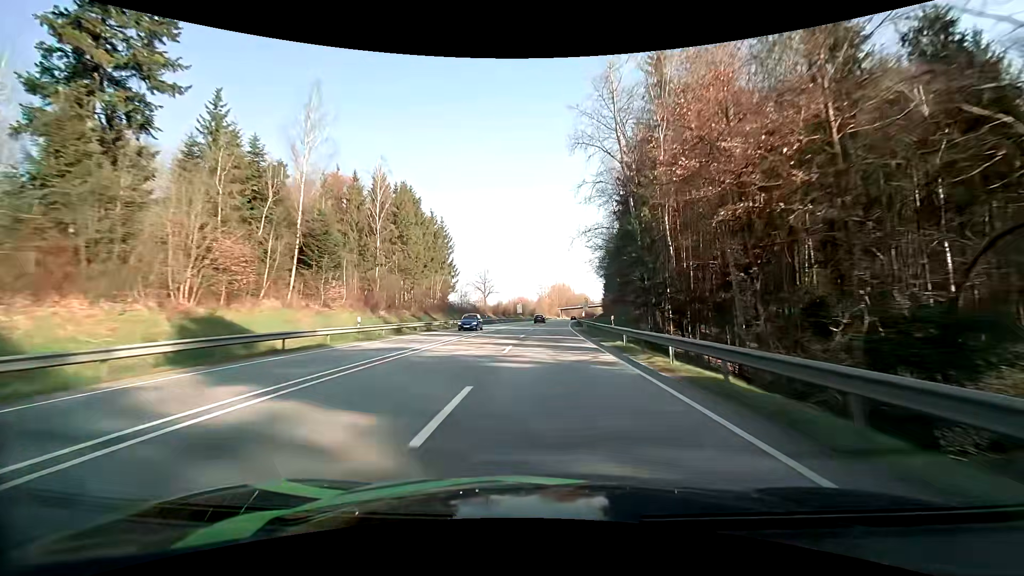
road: primary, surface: asphalt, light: Day
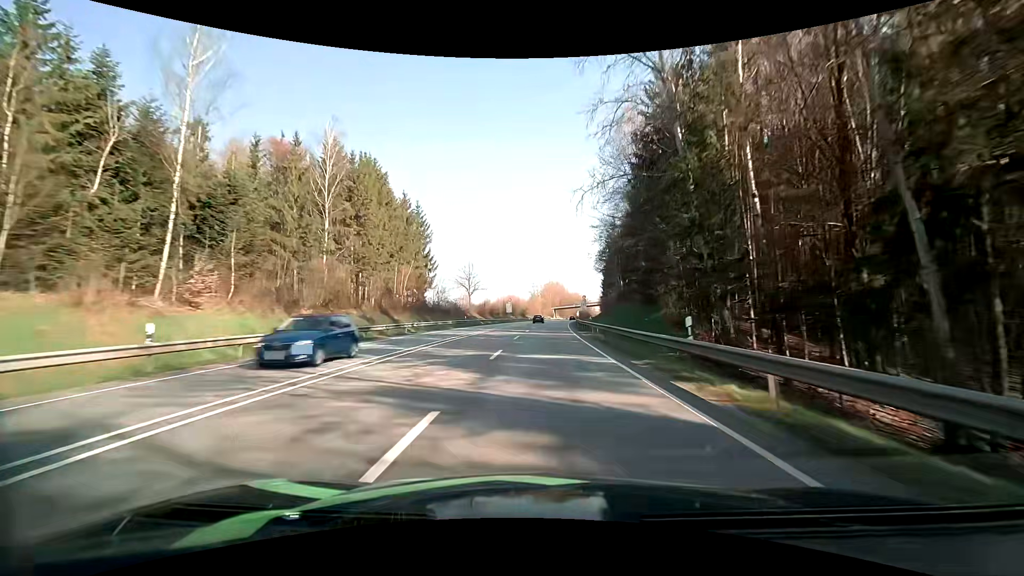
(+0.1, +14.5) m; +1°
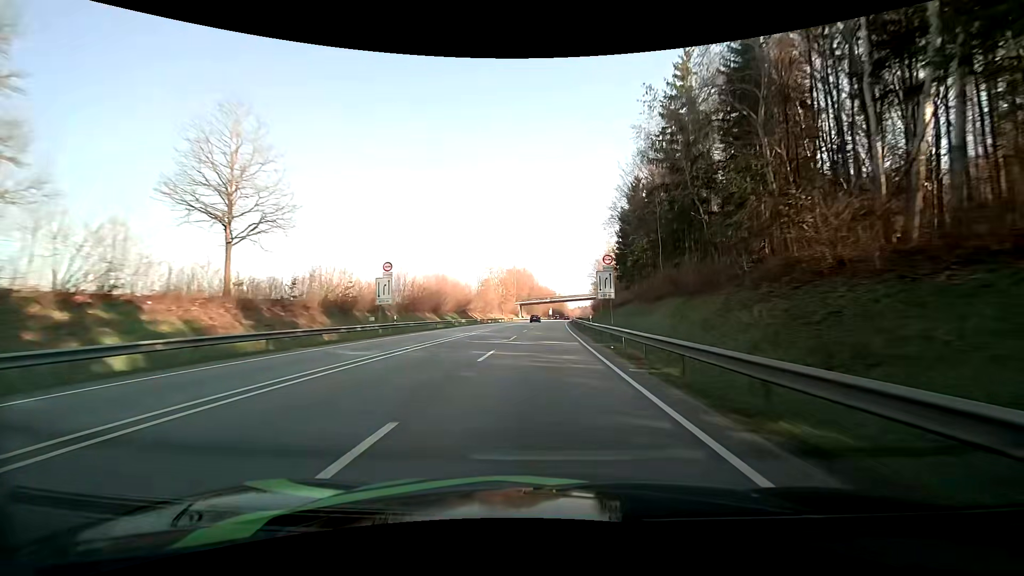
(+2.2, +73.7) m; +4°
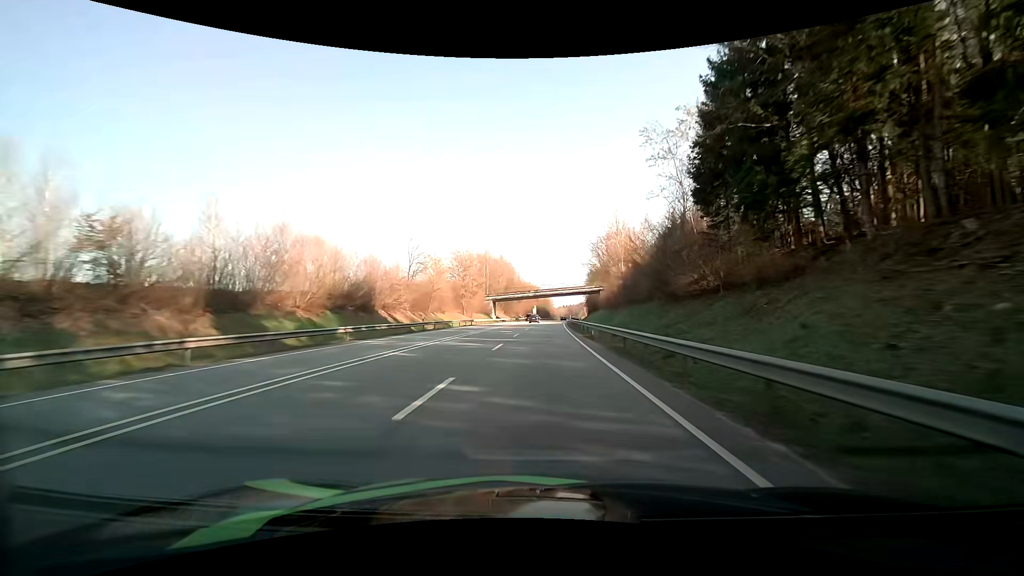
(+0.7, +44.4) m; +2°
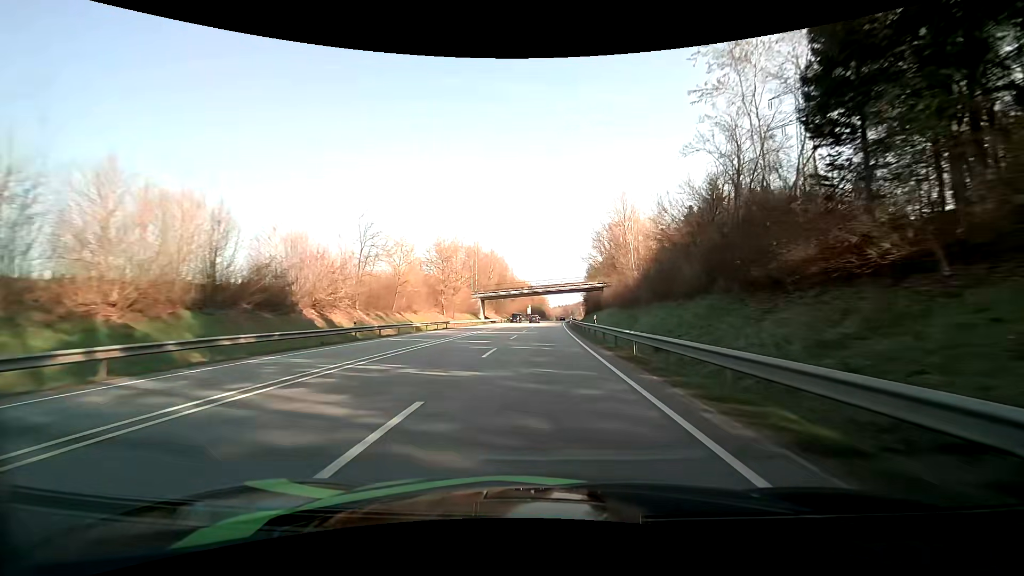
(0.0, +15.0) m; 0°
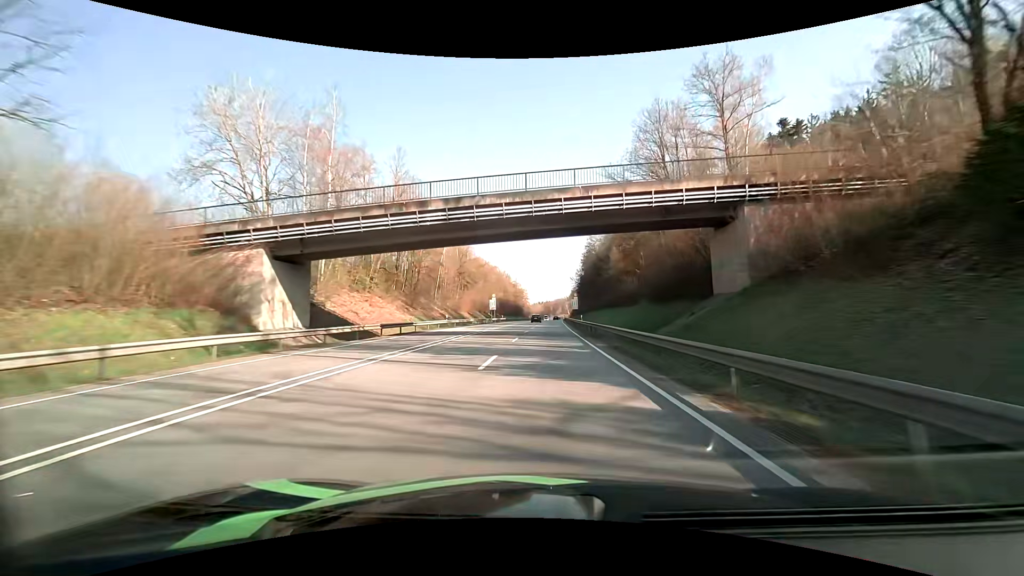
(+1.8, +76.6) m; +3°
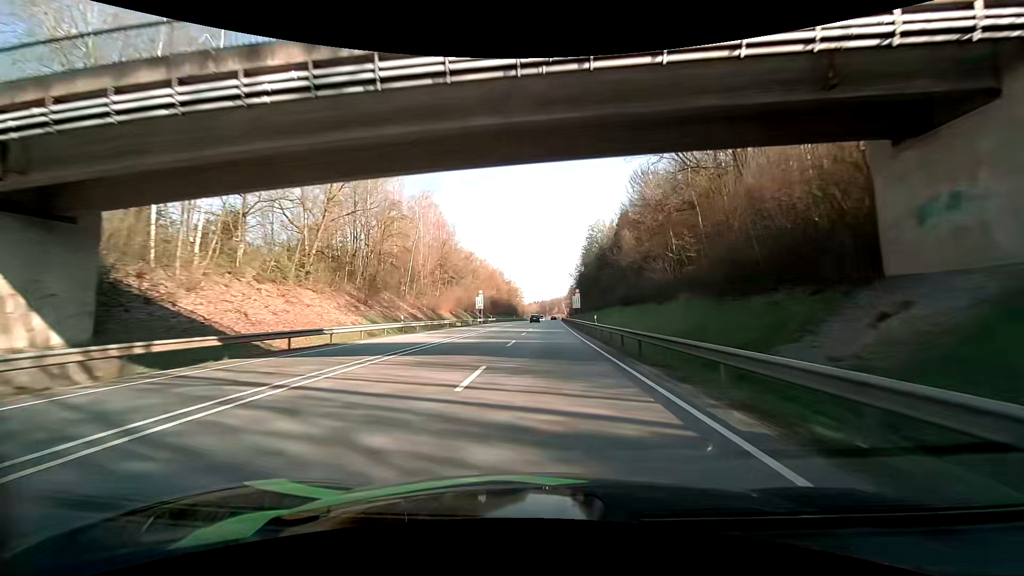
(+0.1, +15.4) m; +1°
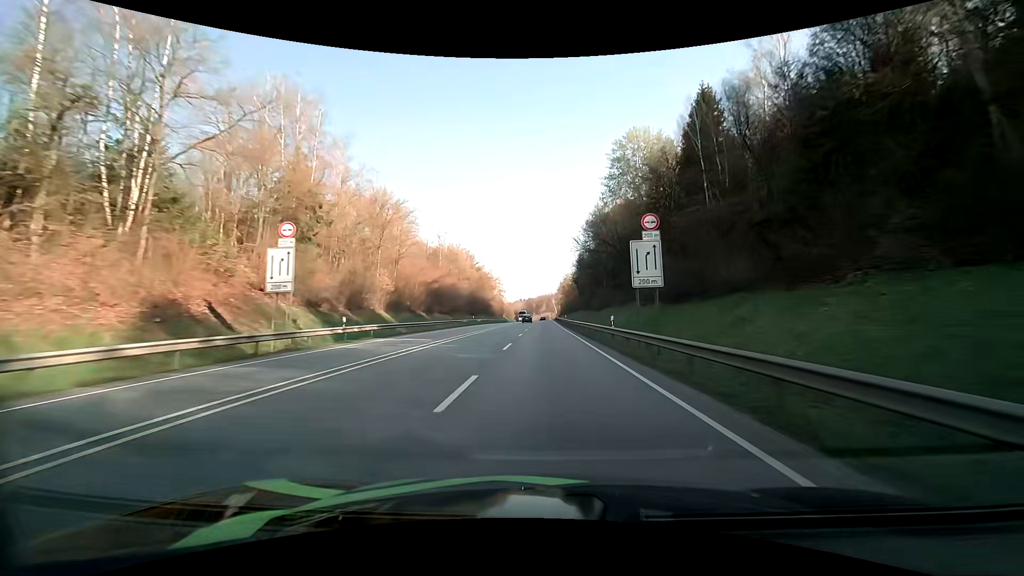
(+1.0, +62.6) m; +1°
(0, +10) (0, +20) (0, +30) (0, +40) (0, +50) (0, +60) (+1, +70) (+1, +80) (+1, +90) (+1, +100) m
